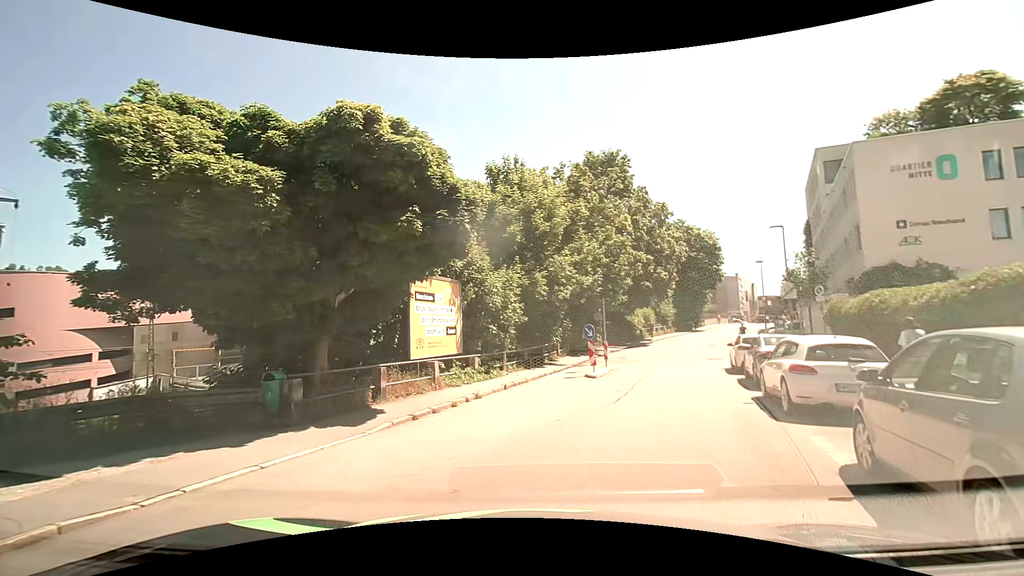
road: residential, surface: asphalt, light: Day
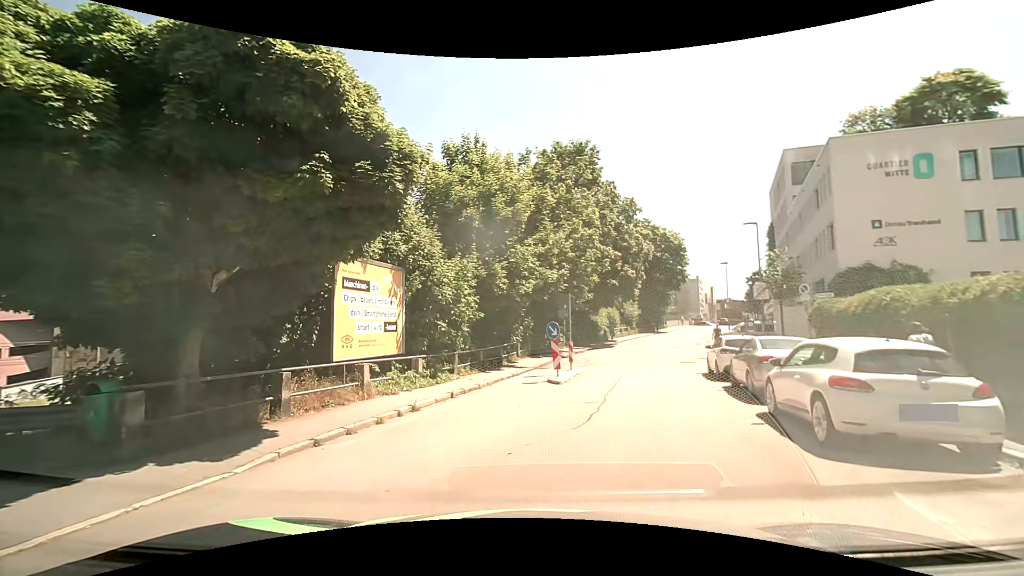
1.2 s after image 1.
(0.0, +2.8) m; +4°
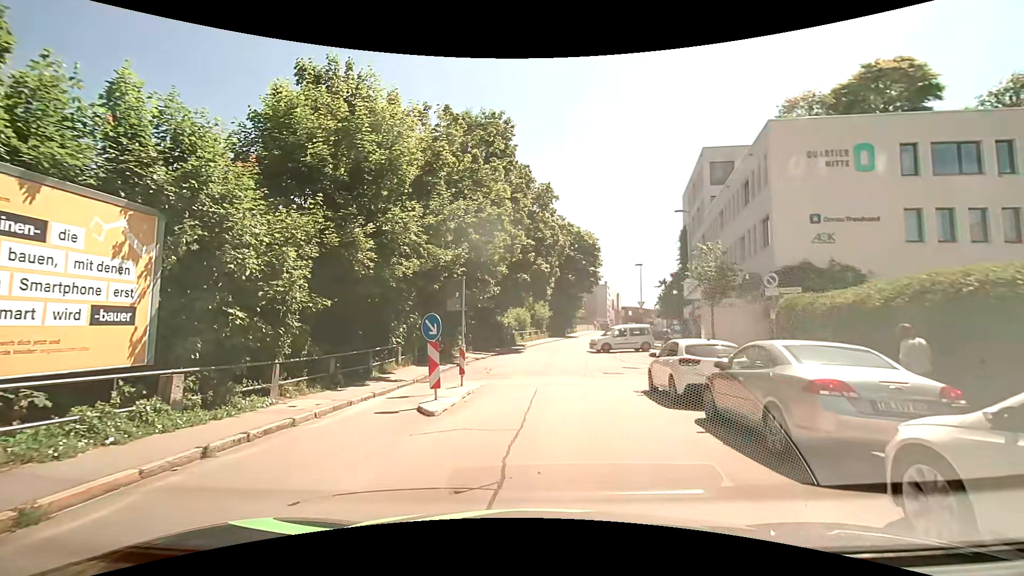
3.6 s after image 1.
(+0.4, +6.3) m; +9°
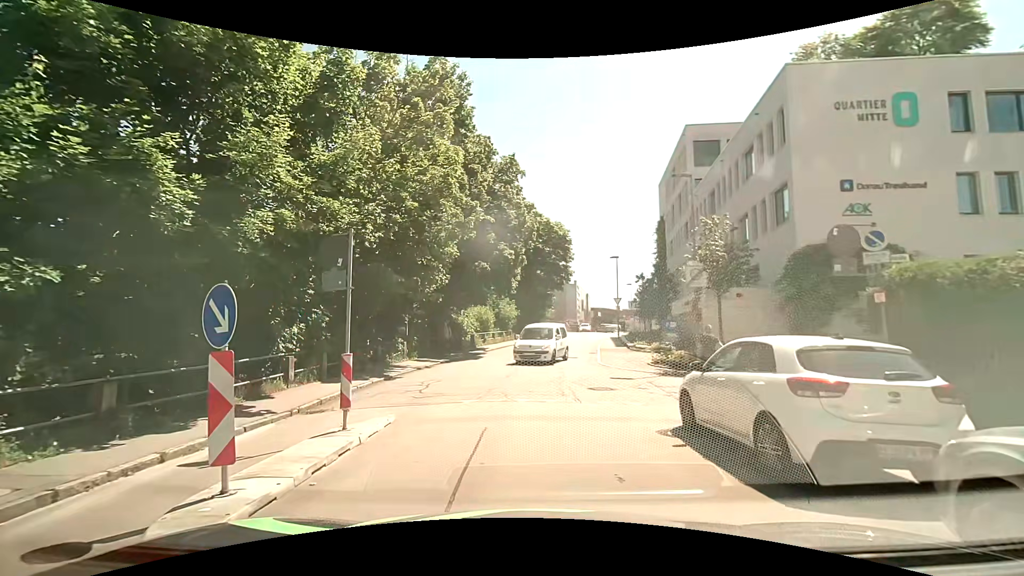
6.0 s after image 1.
(+0.2, +6.2) m; +3°
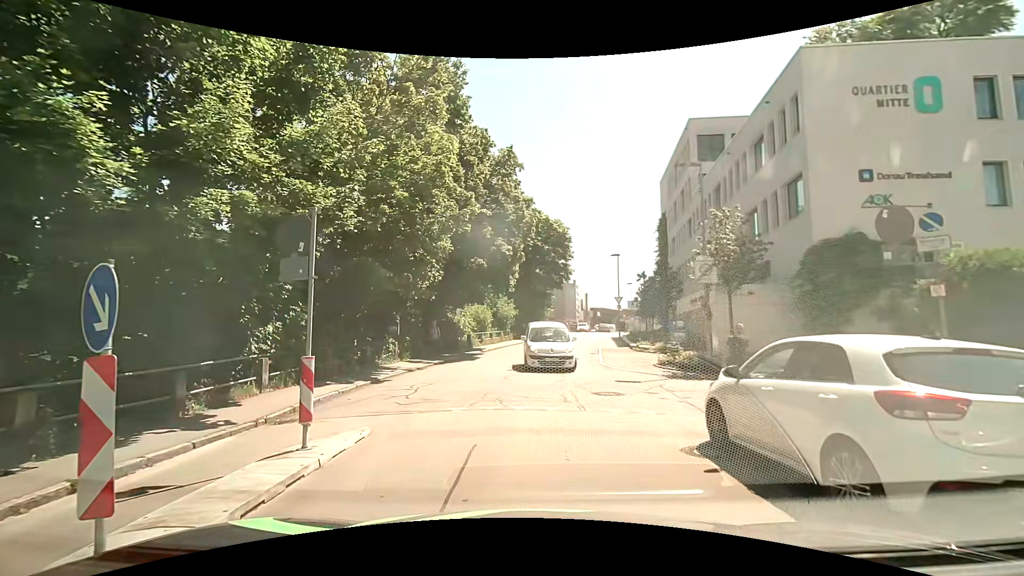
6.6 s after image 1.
(0.0, +1.3) m; +2°
